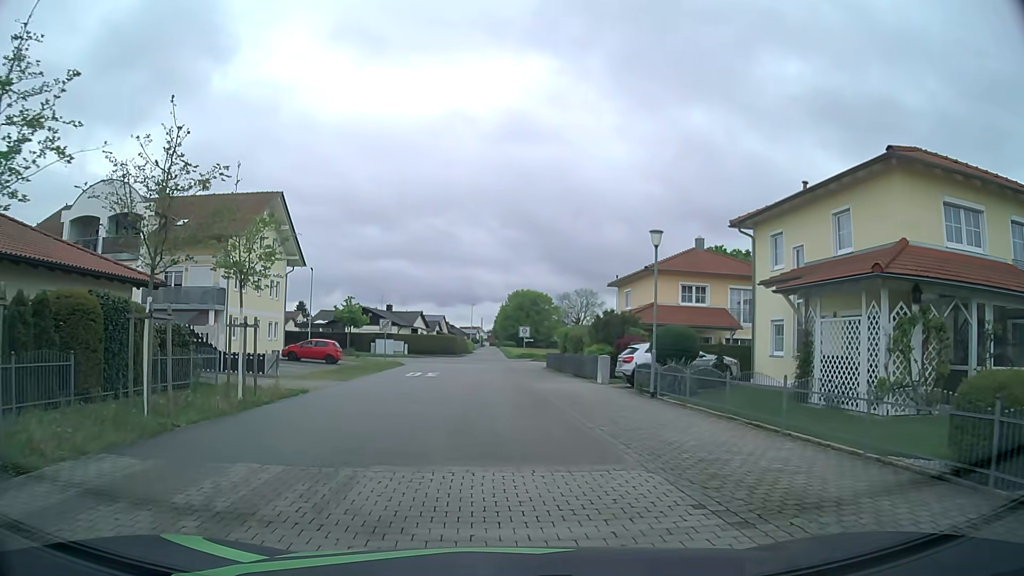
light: Day
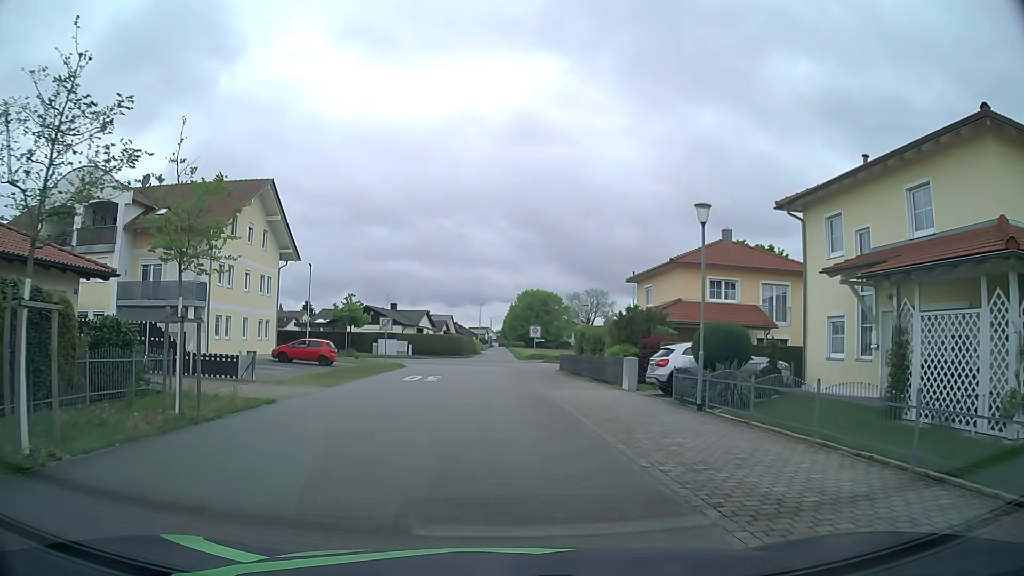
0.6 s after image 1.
(0.0, +3.7) m; 0°
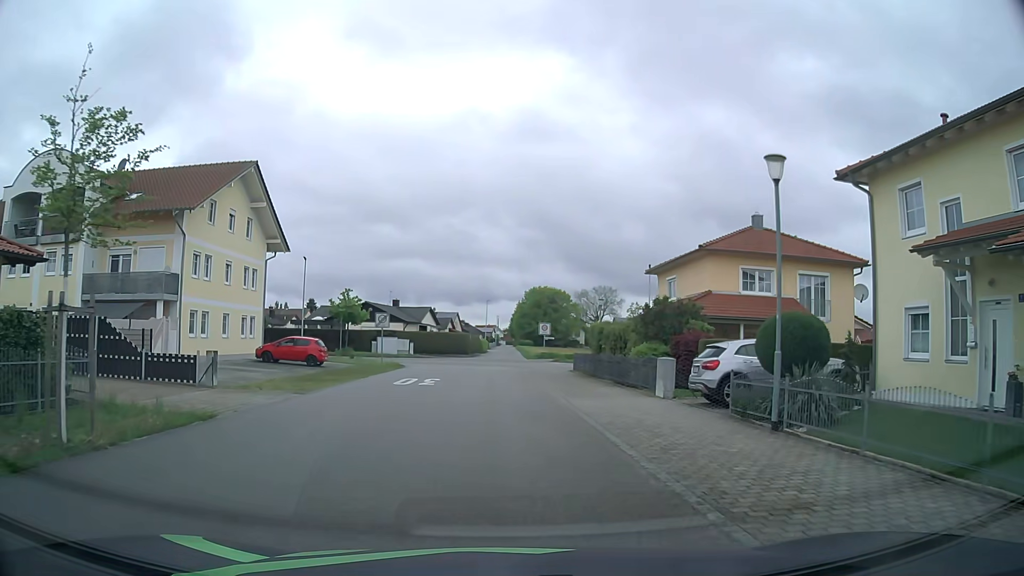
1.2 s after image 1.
(0.0, +4.0) m; -1°
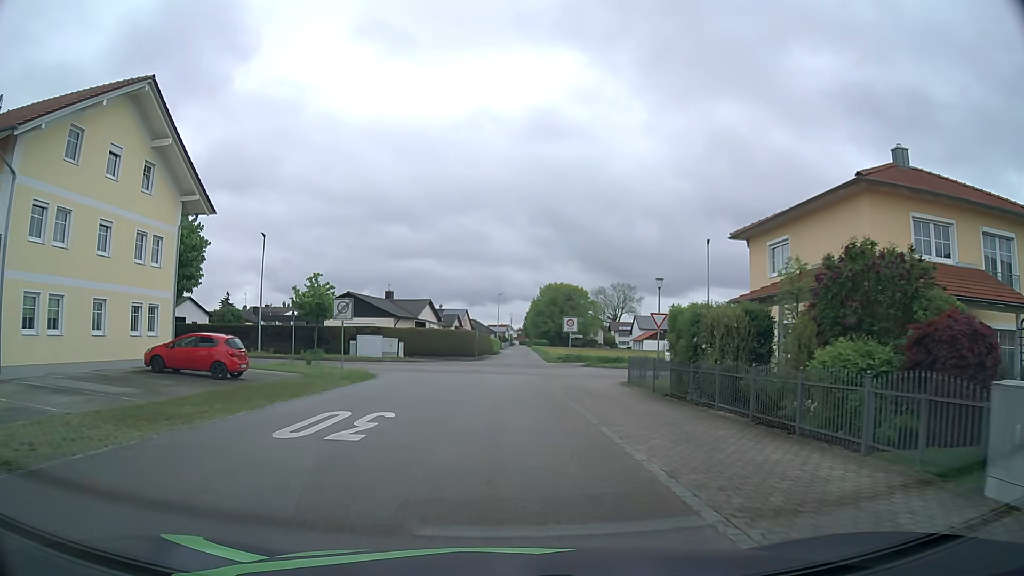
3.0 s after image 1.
(-0.1, +13.7) m; -1°
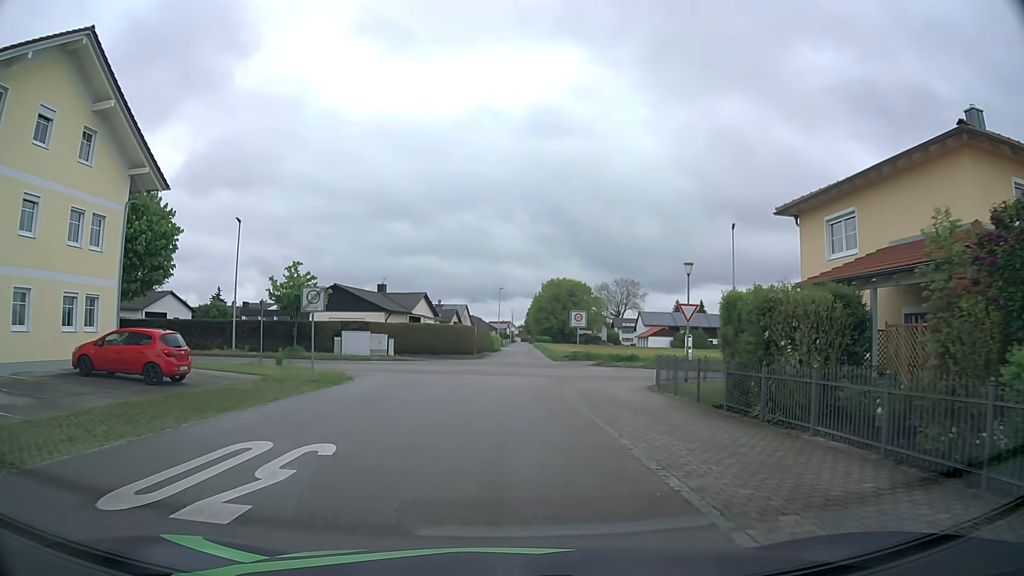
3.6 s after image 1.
(0.0, +4.8) m; 0°
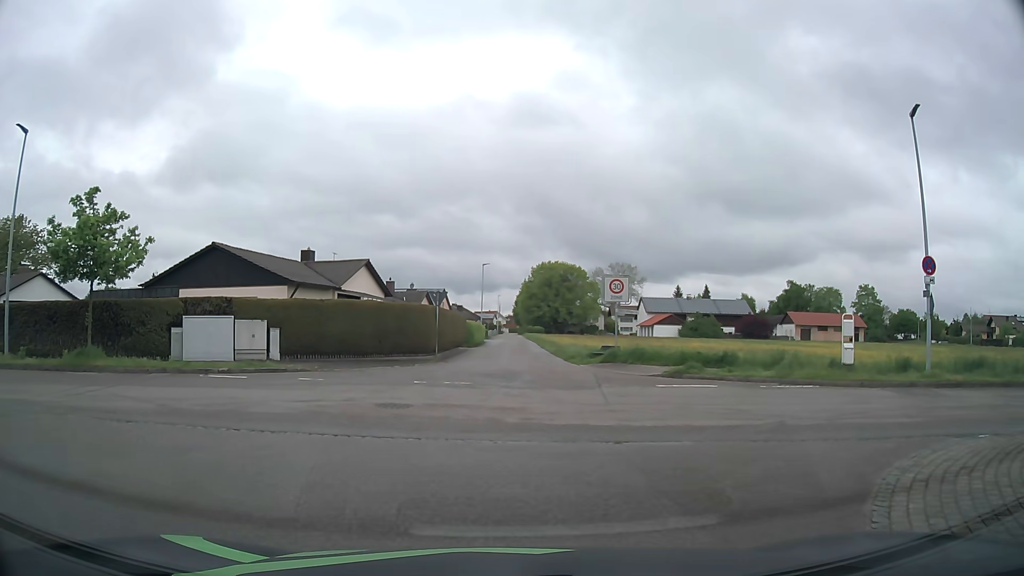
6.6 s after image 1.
(+0.1, +20.1) m; +1°
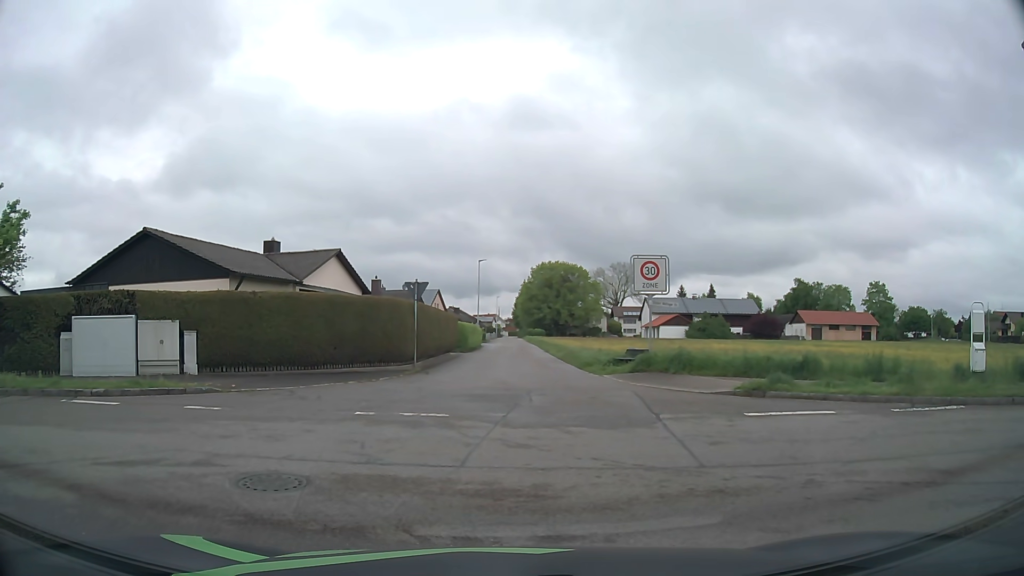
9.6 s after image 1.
(+0.1, +6.1) m; +1°
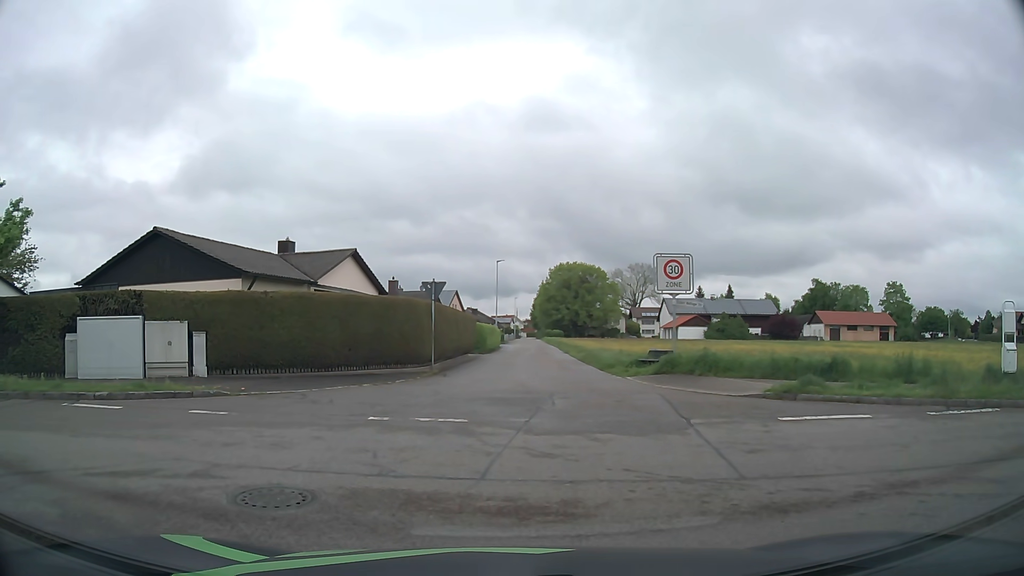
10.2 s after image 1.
(0.0, +0.6) m; -3°
(-5, +8) (-15, +10) (-25, +10) (-35, +9) (-44, +8) (-54, +8) (-64, +7) (-74, +7) (-84, +6) (-94, +5) m
